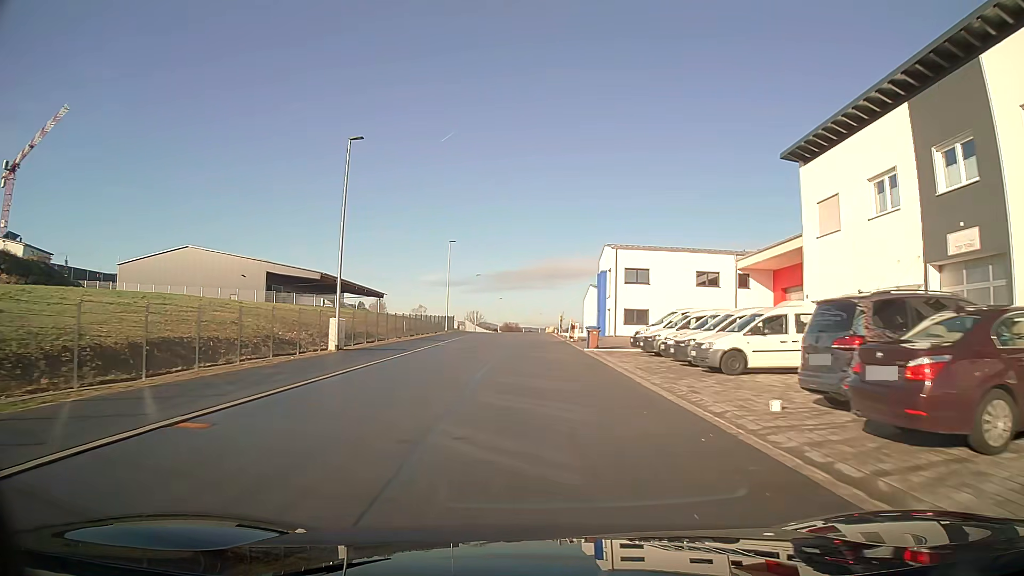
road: unclassified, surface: asphalt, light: Day
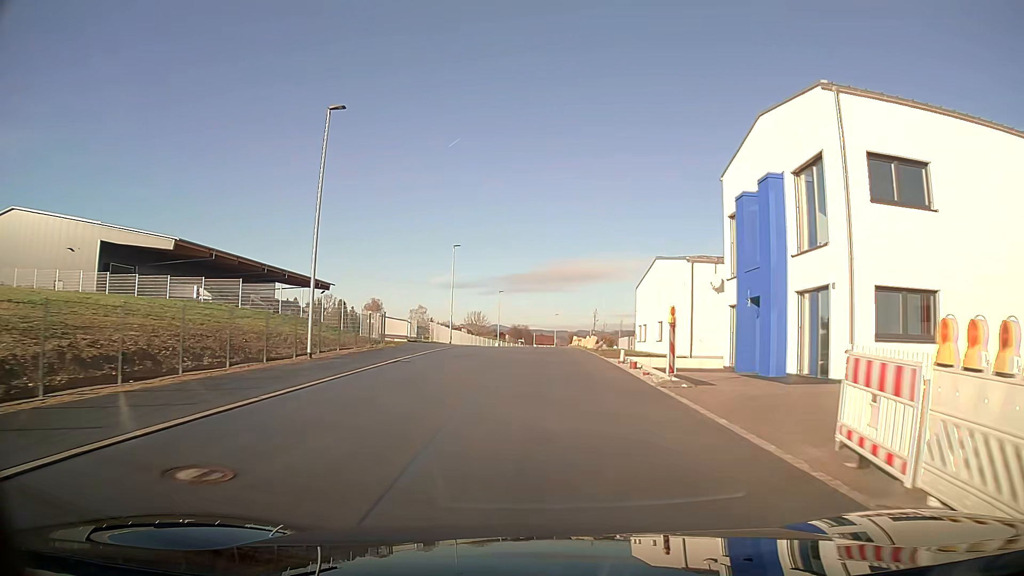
(-0.4, +39.5) m; -1°
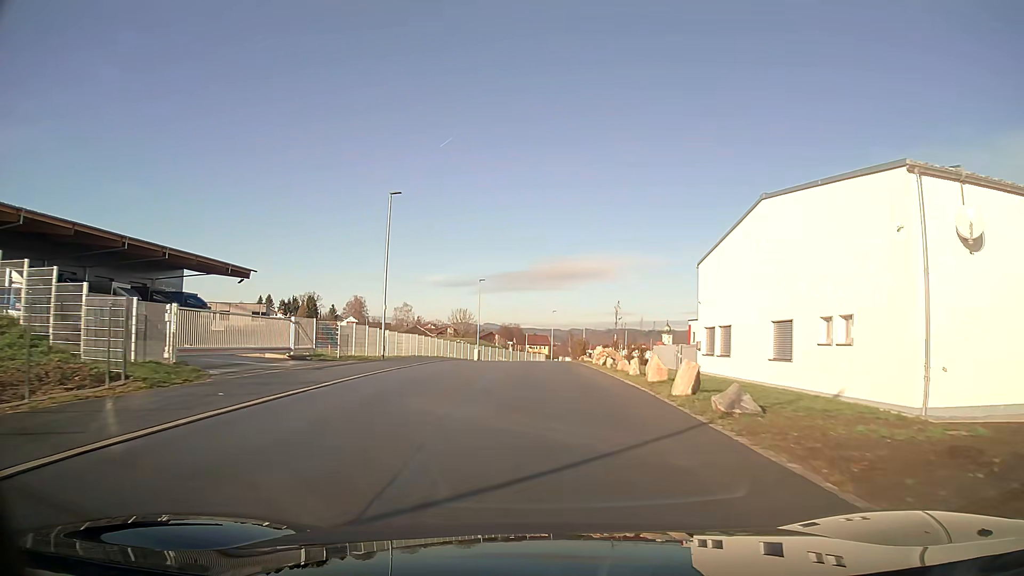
(+0.1, +23.1) m; 0°
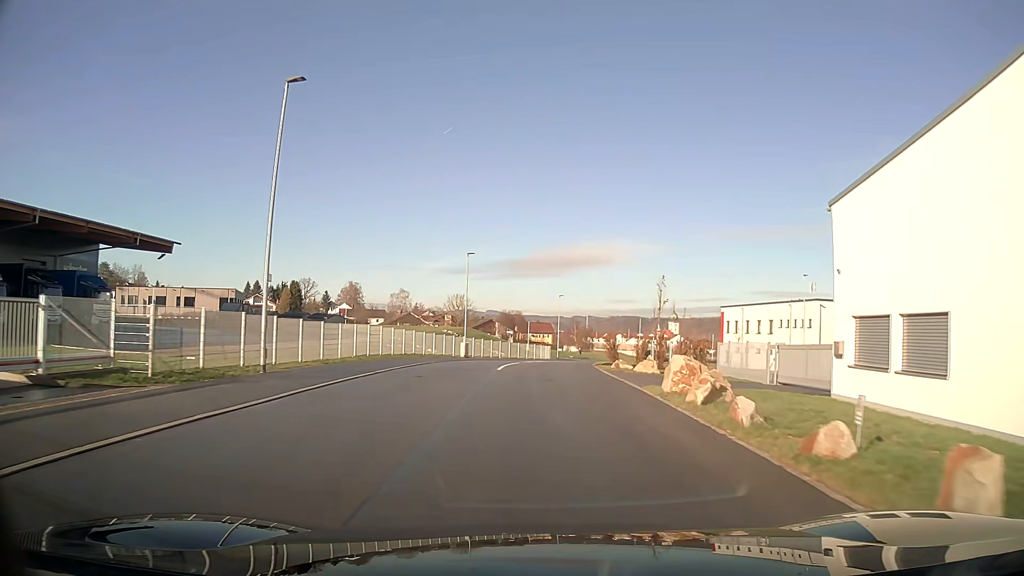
(0.0, +15.2) m; 0°
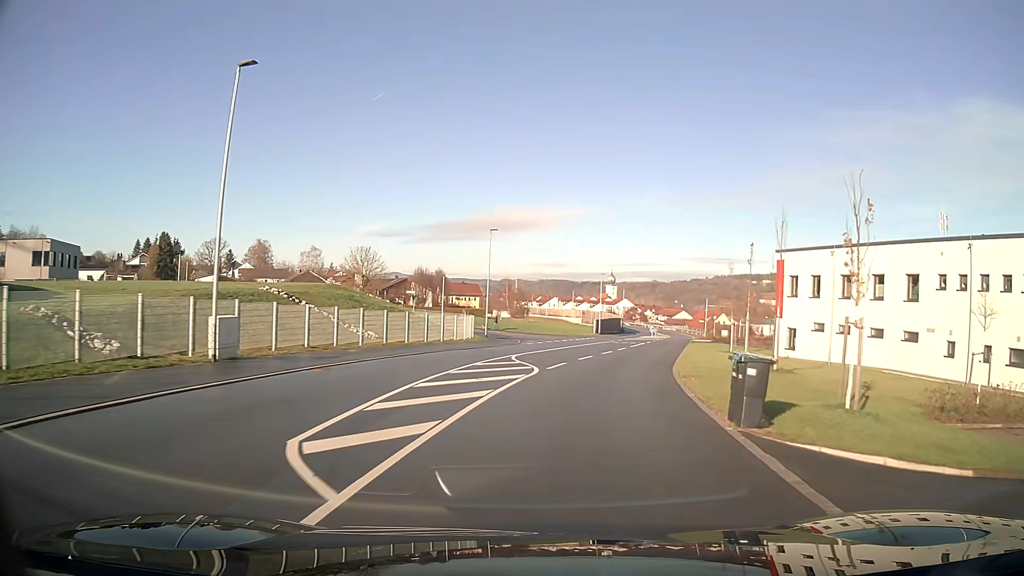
(+1.3, +35.3) m; +7°
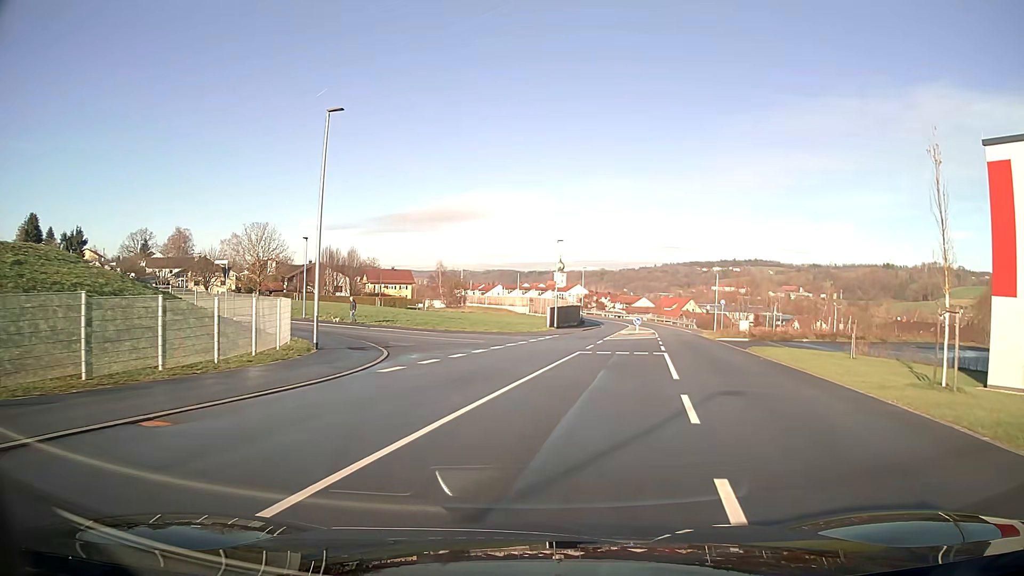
(+1.4, +28.3) m; +5°
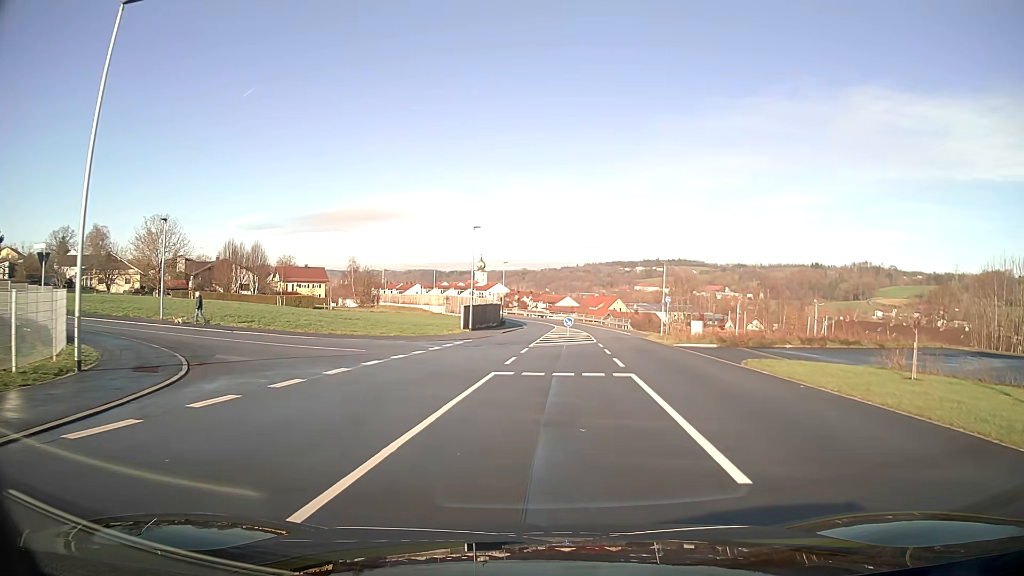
(+0.4, +9.3) m; +5°
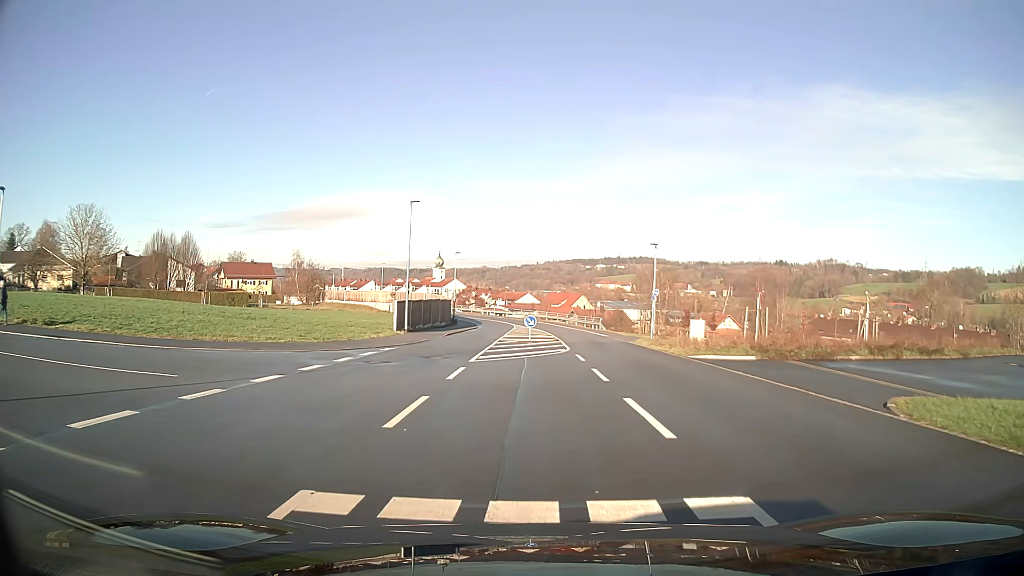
(+0.3, +10.9) m; +3°
(-1, +10) (-9, +16) (-19, +15) (-28, +12) (-36, +6) (-44, 0) (-52, -7) (-59, -13) (-67, -20) (-75, -26) m
